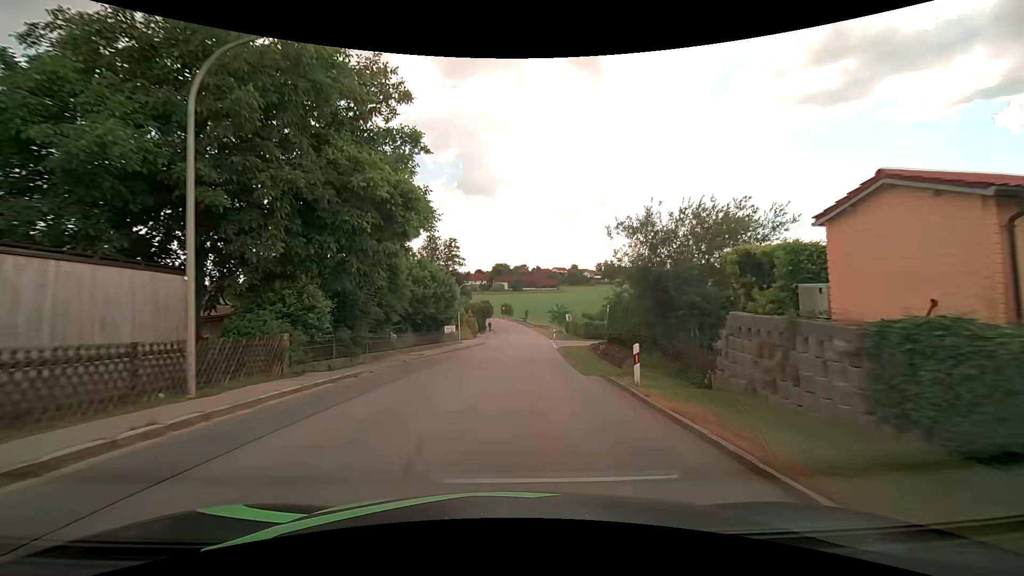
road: tertiary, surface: asphalt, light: Day
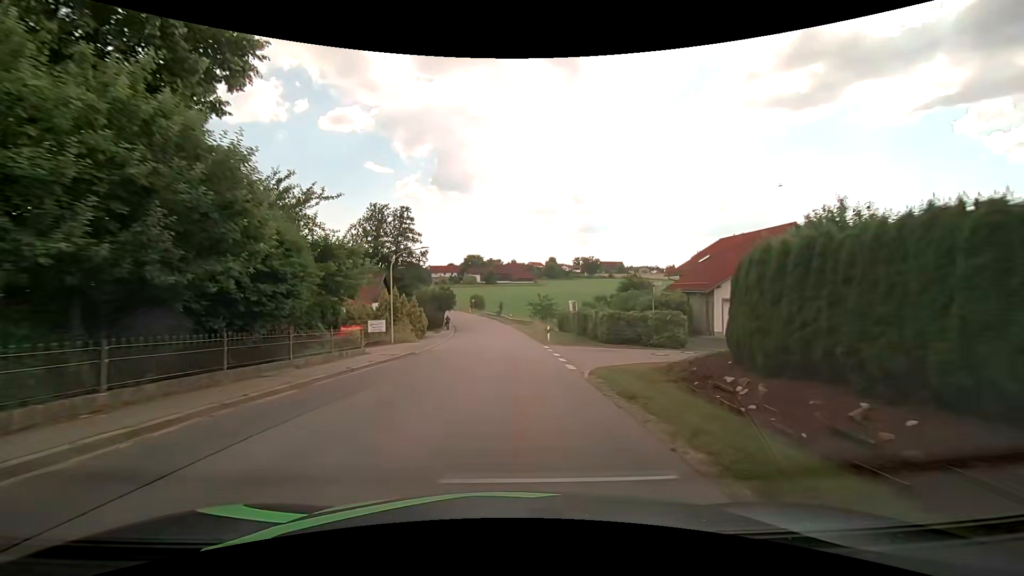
(+0.8, +22.9) m; +4°
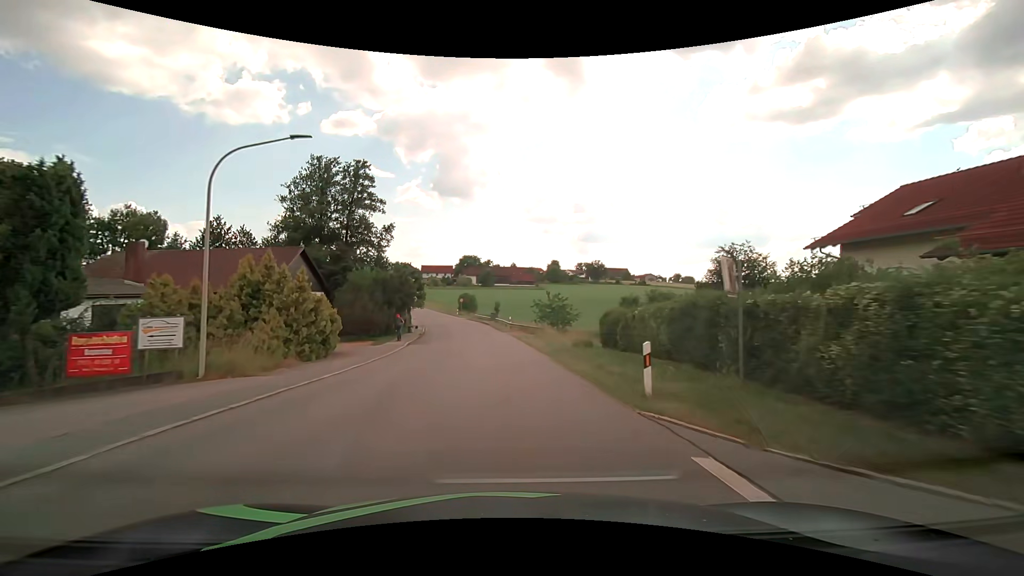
(-0.1, +23.0) m; 0°
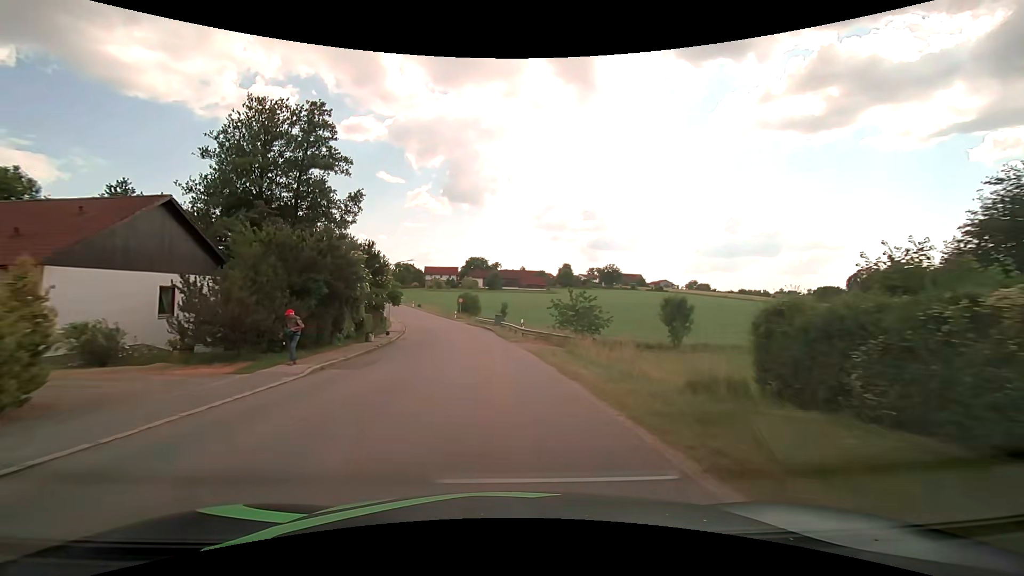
(-0.1, +15.2) m; -1°
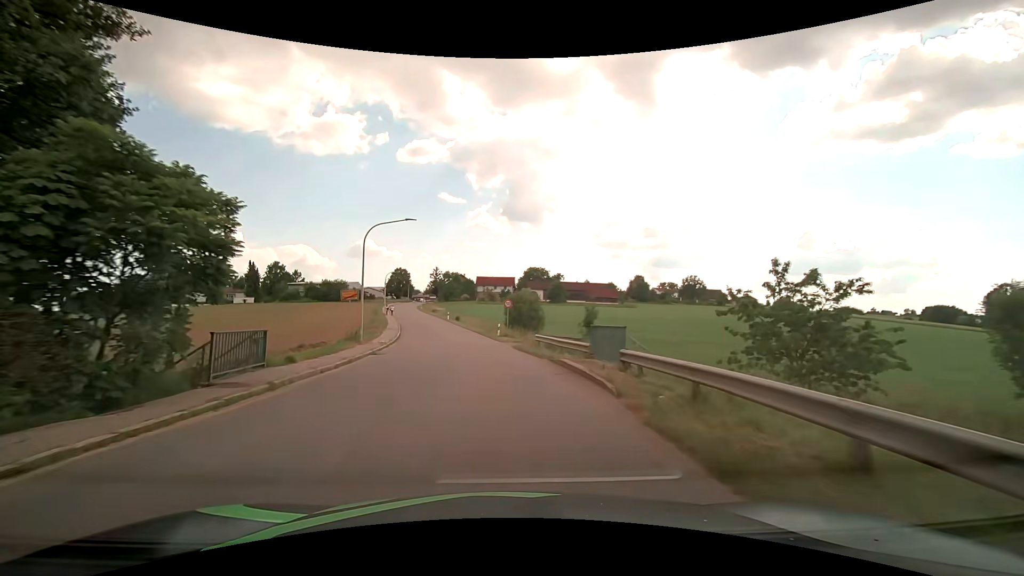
(-1.6, +30.1) m; -7°
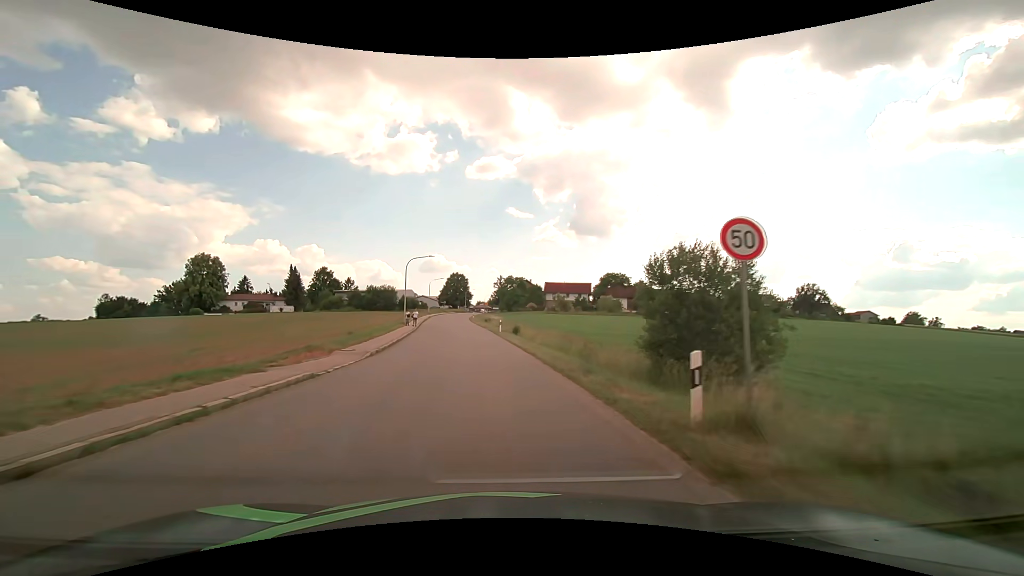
(-1.9, +30.0) m; -8°
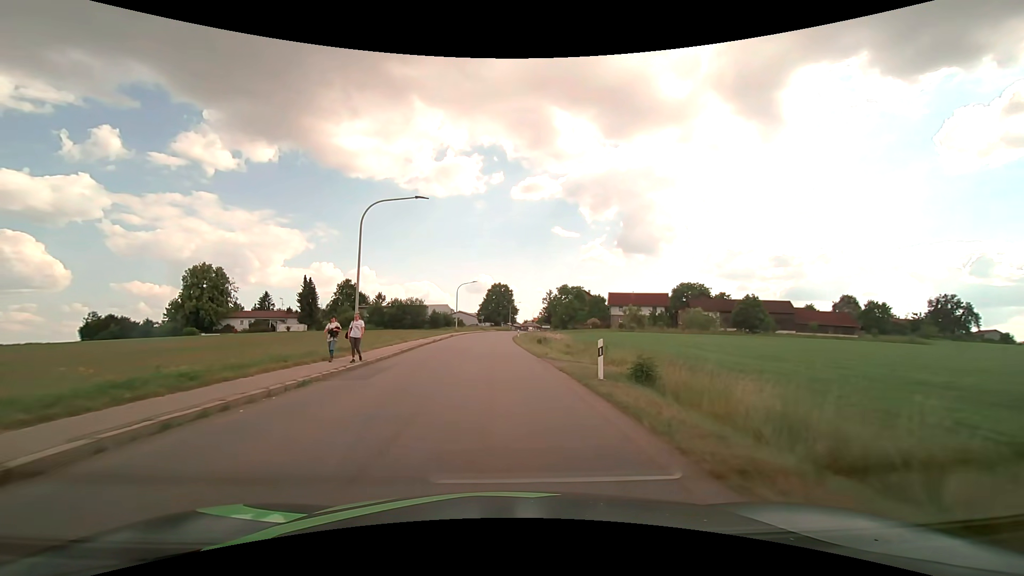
(-1.7, +29.6) m; -5°
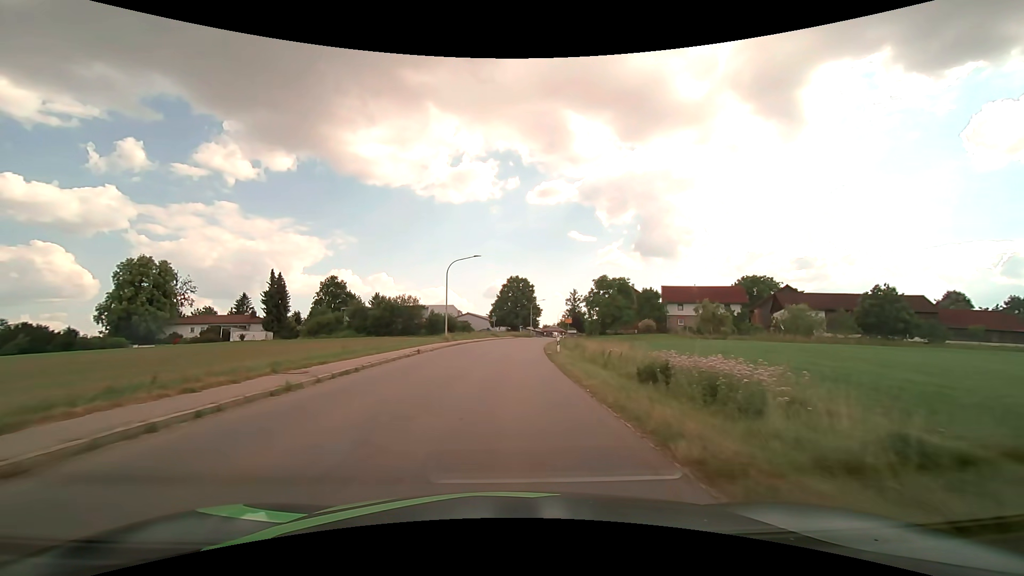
(-0.7, +29.4) m; -2°
(0, +10) (0, +20) (0, +30) (+1, +40) (+2, +50) (+3, +60) (+5, +70) (+6, +80) (+9, +89) (+11, +99) m
